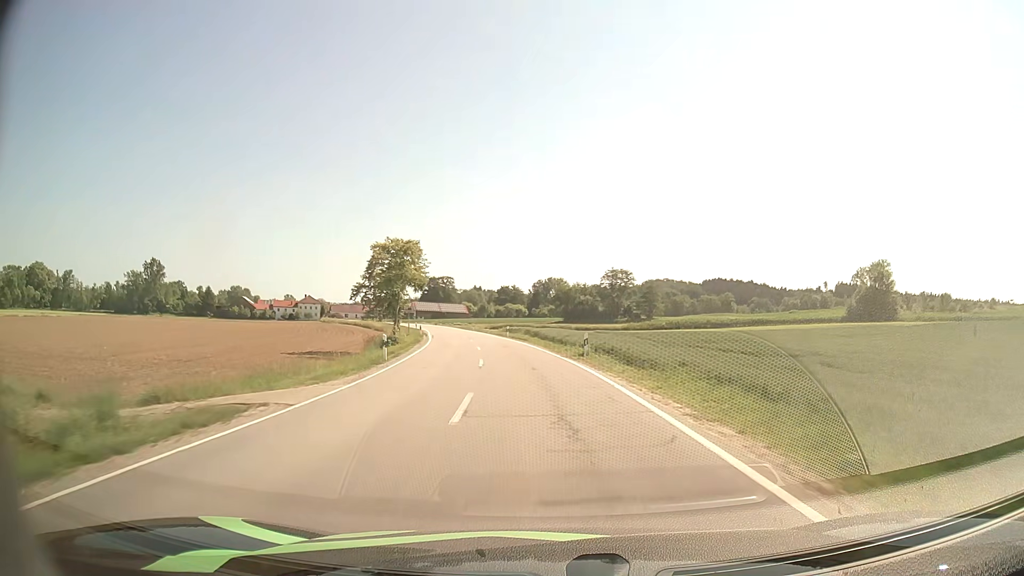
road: secondary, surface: asphalt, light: Day
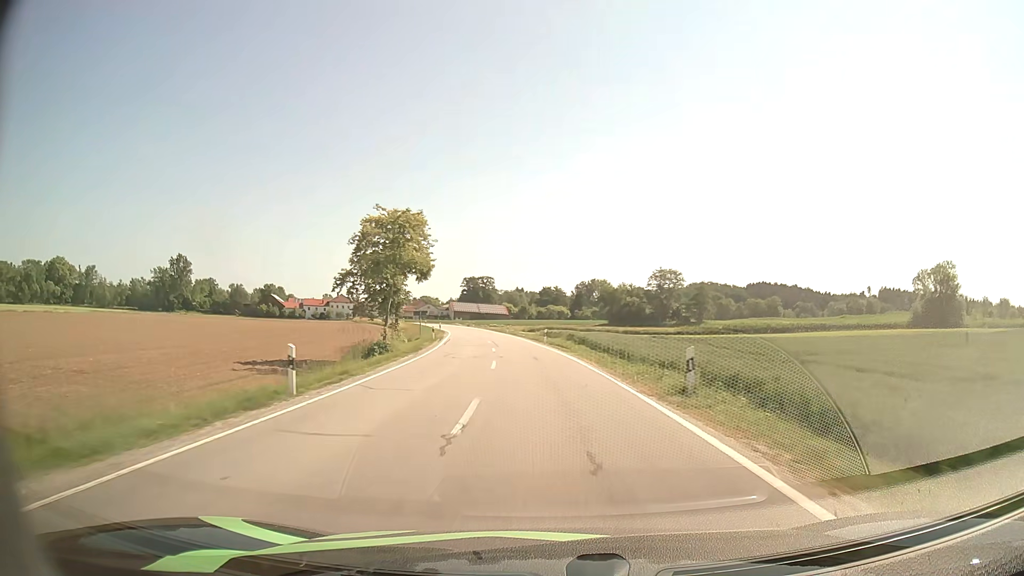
(-0.4, +12.7) m; -4°
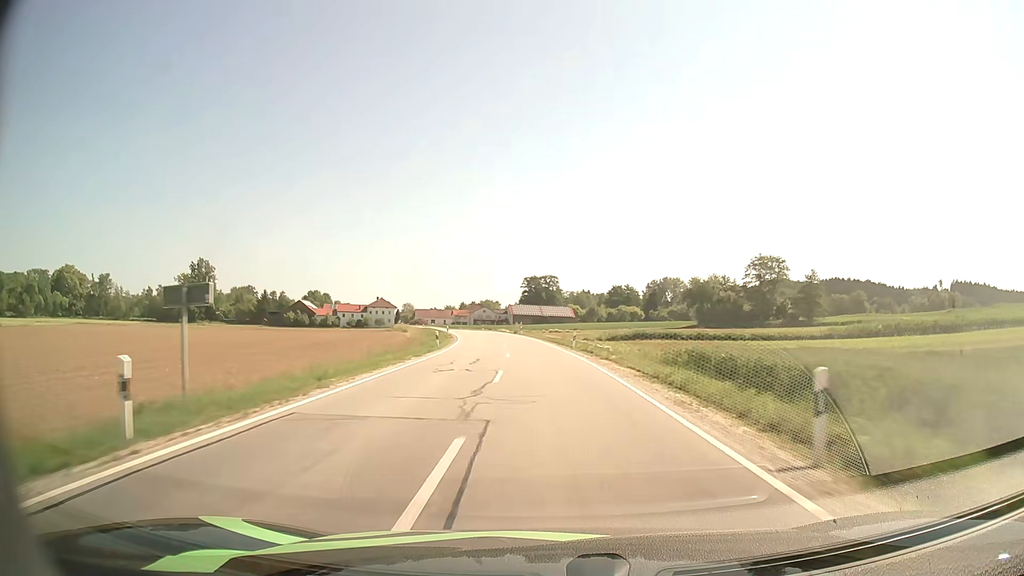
(-2.1, +38.2) m; -5°
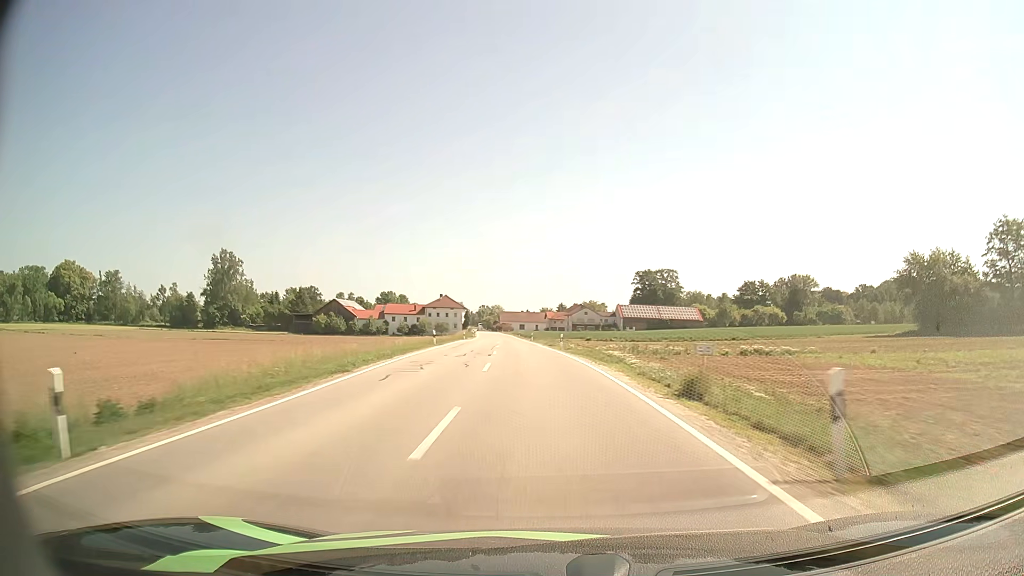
(-4.5, +65.3) m; -9°
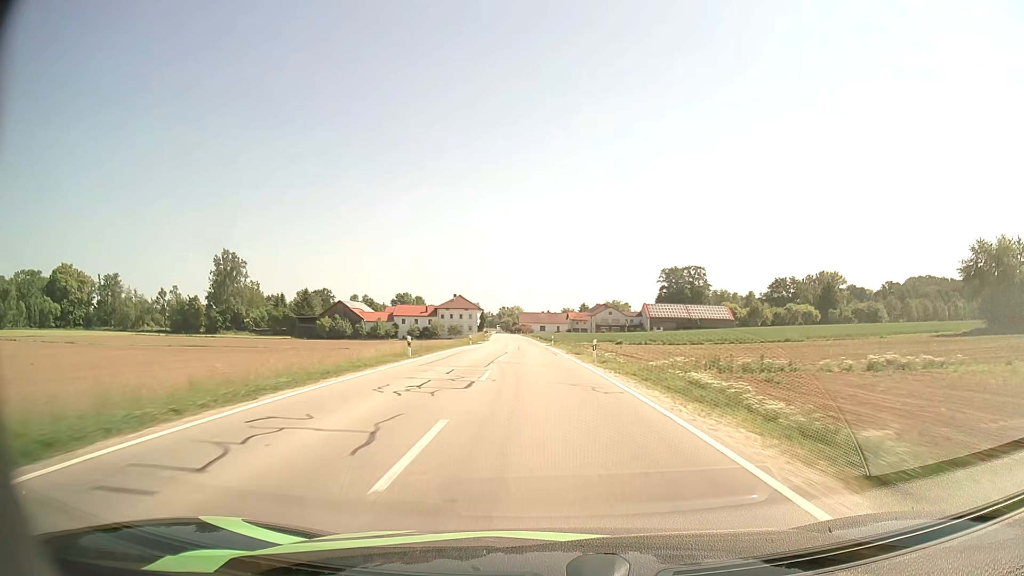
(-0.2, +13.5) m; -2°
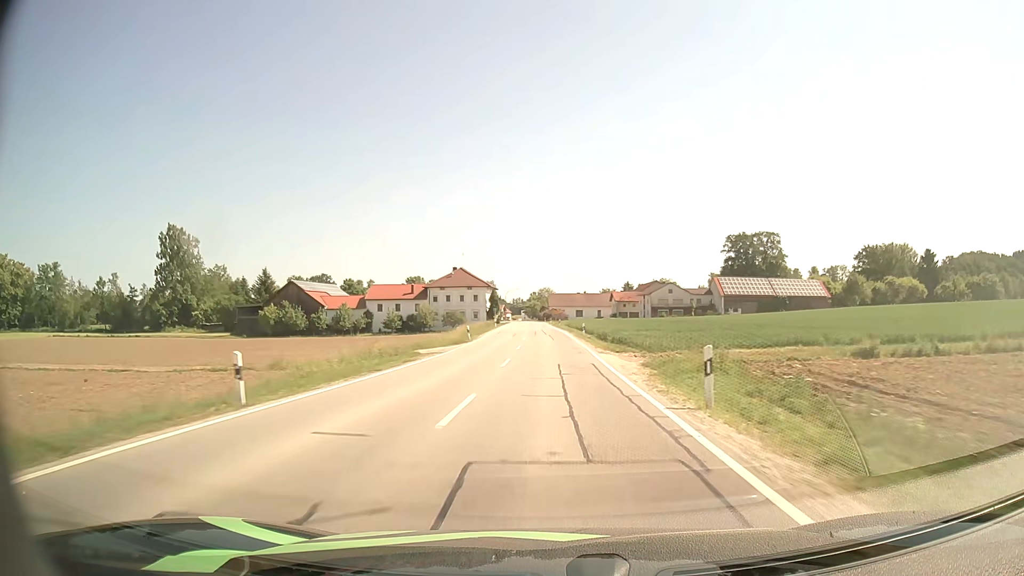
(-1.7, +53.3) m; -3°
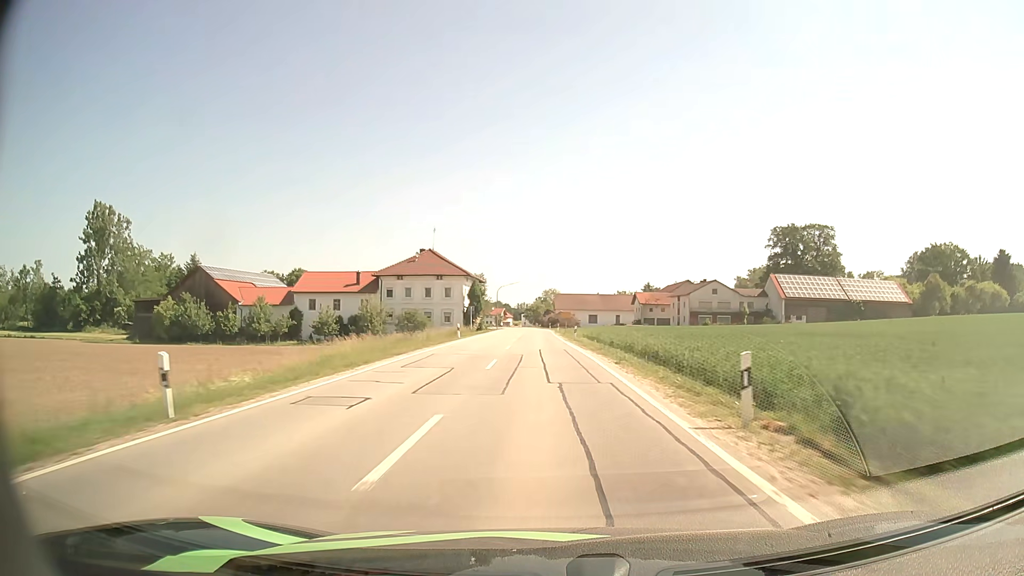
(0.0, +36.9) m; 0°
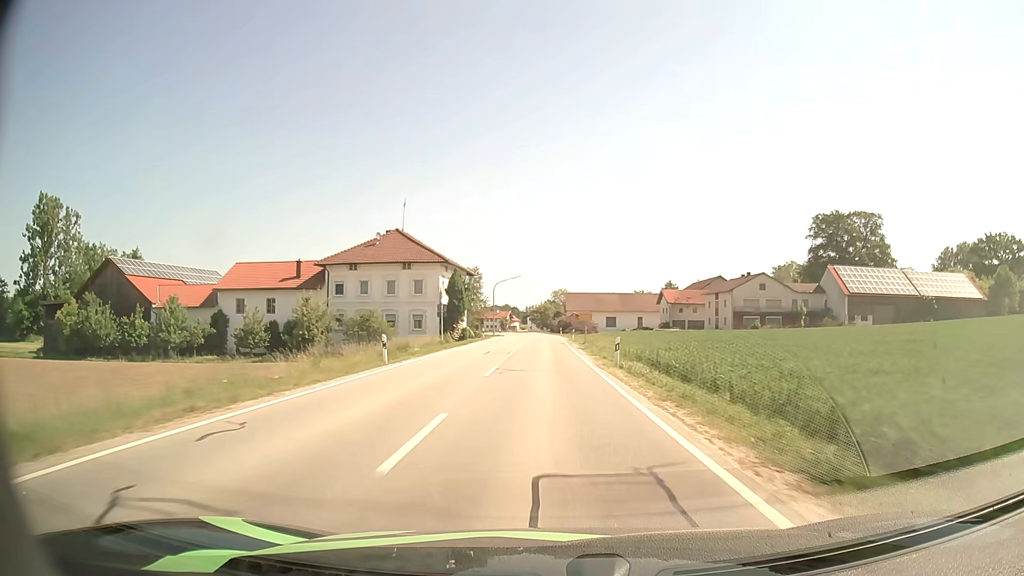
(-0.1, +22.5) m; -1°
(0, +10) (0, +20) (0, +30) (0, +40) (0, +50) (0, +60) (0, +70) (-1, +80) (-1, +90) (-2, +100) m
